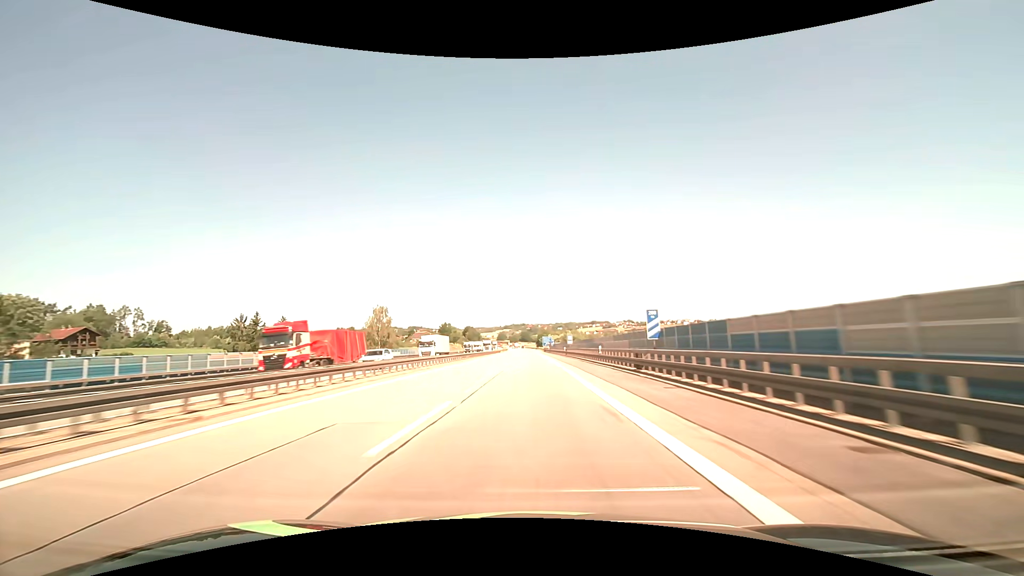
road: motorway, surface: asphalt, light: Day
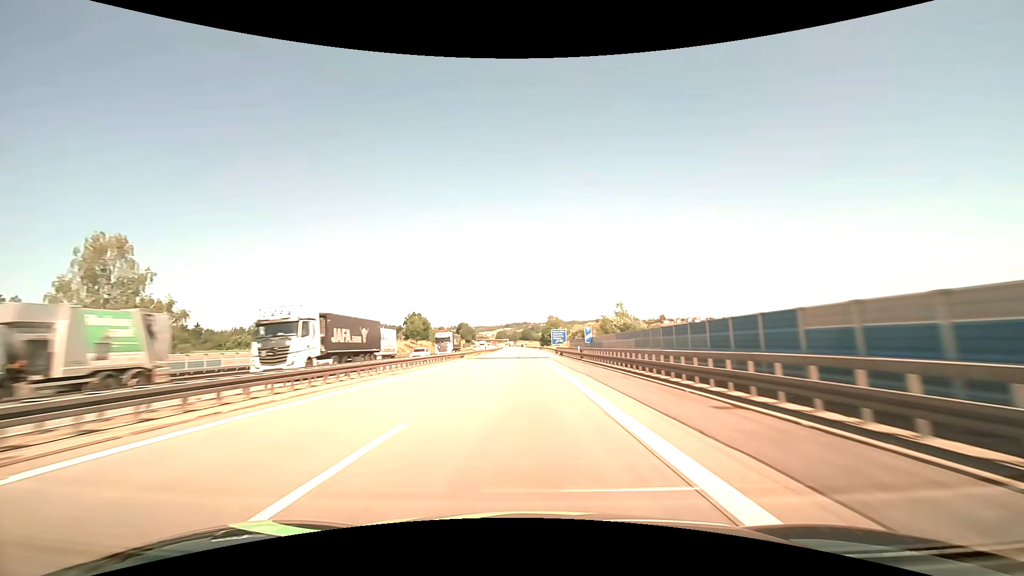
(-0.2, +76.0) m; 0°
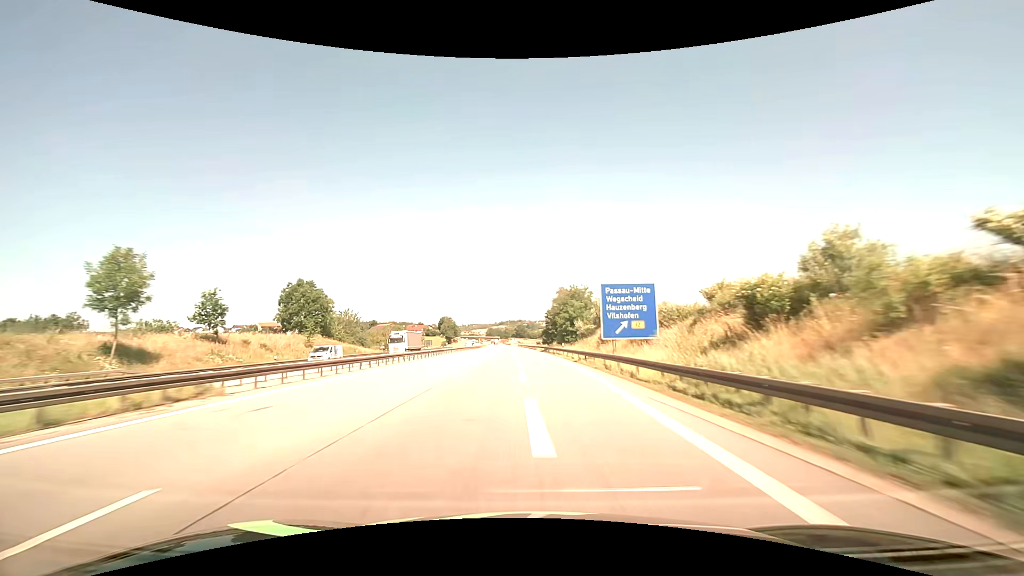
(-0.1, +93.4) m; 0°
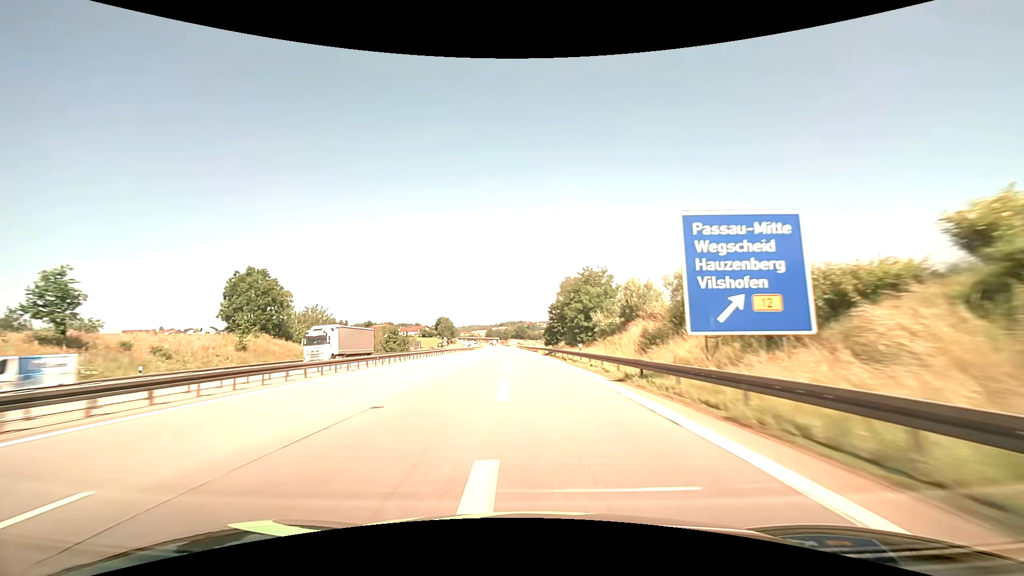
(0.0, +18.2) m; 0°
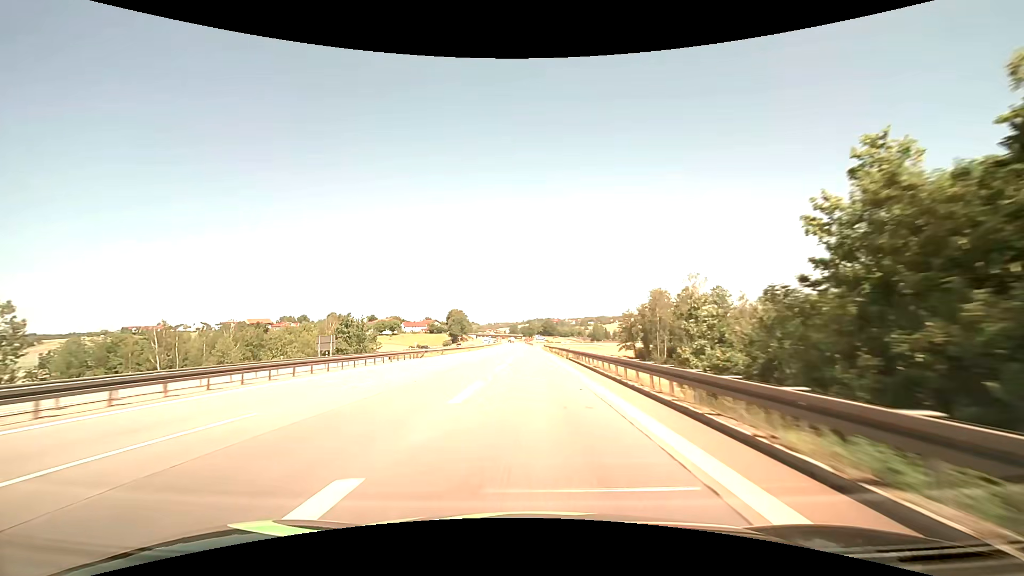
(-2.3, +84.5) m; -3°
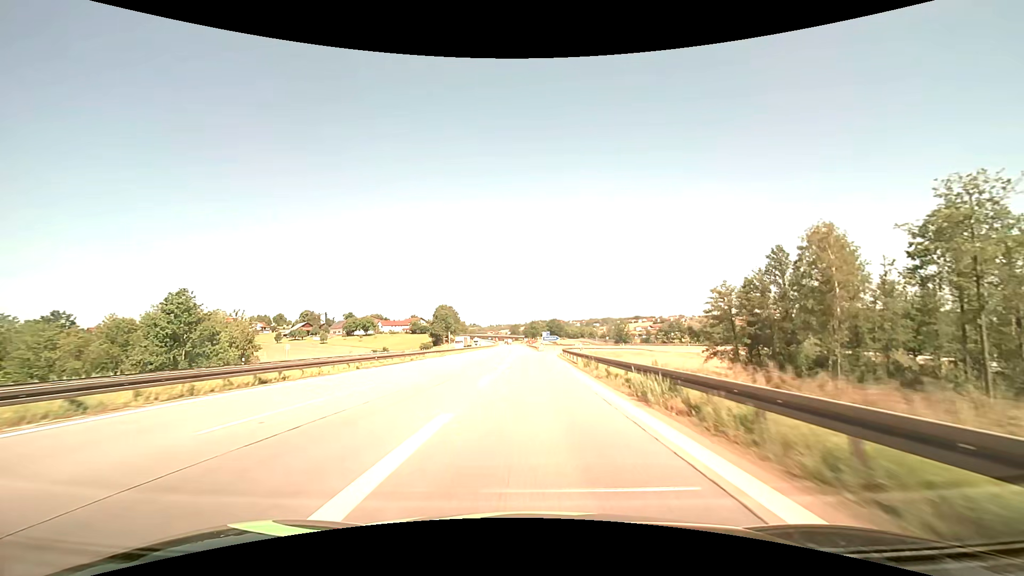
(-0.2, +66.7) m; 0°
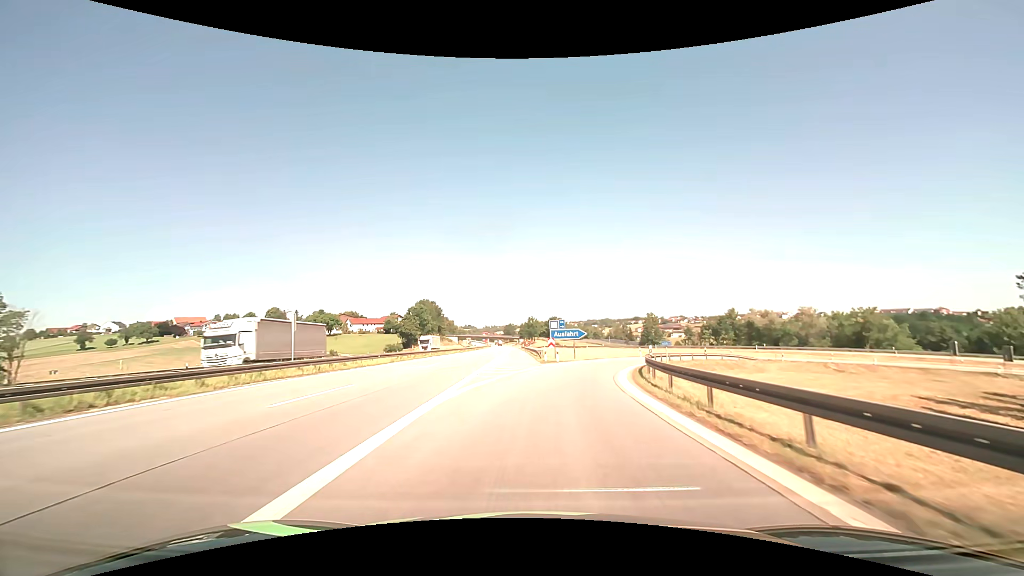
(0.0, +50.0) m; 0°
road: motorway_link
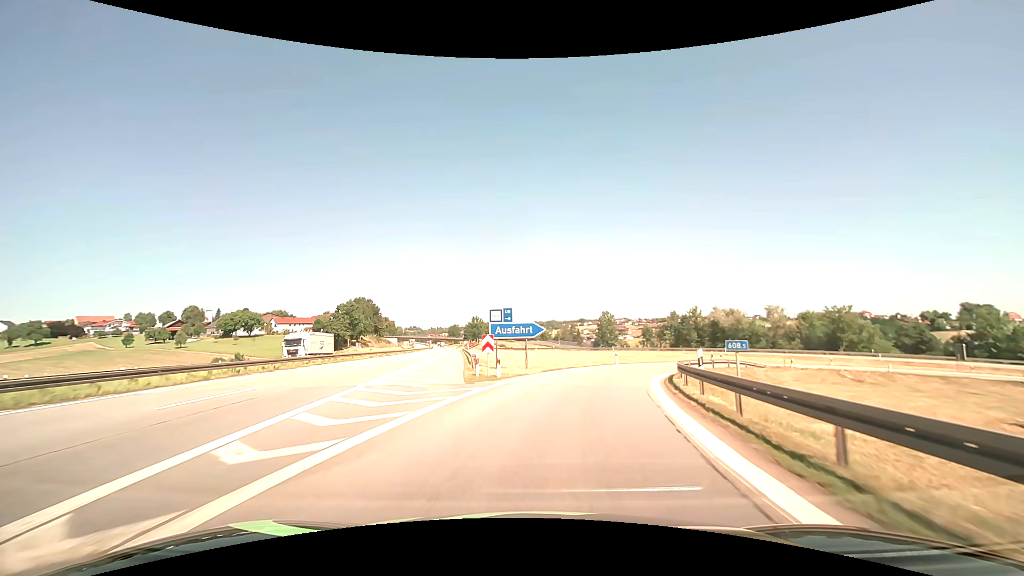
(+1.0, +17.1) m; +6°
(0, +10) (+2, +20) (+5, +29) (+9, +38) (+15, +46) (+23, +53) (+31, +58) (+40, +62) (+50, +63) (+60, +63) m
